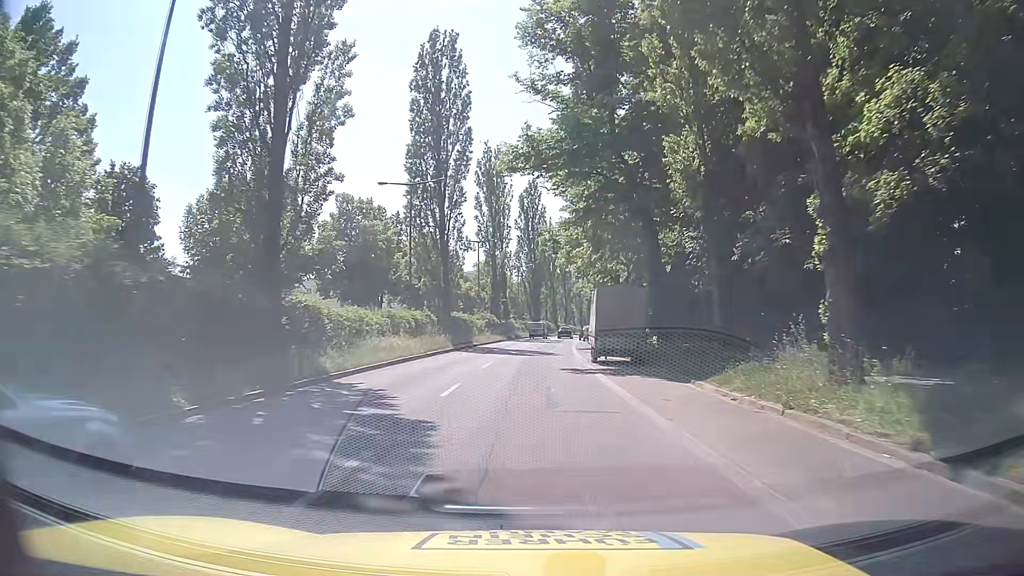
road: secondary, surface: asphalt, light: Day
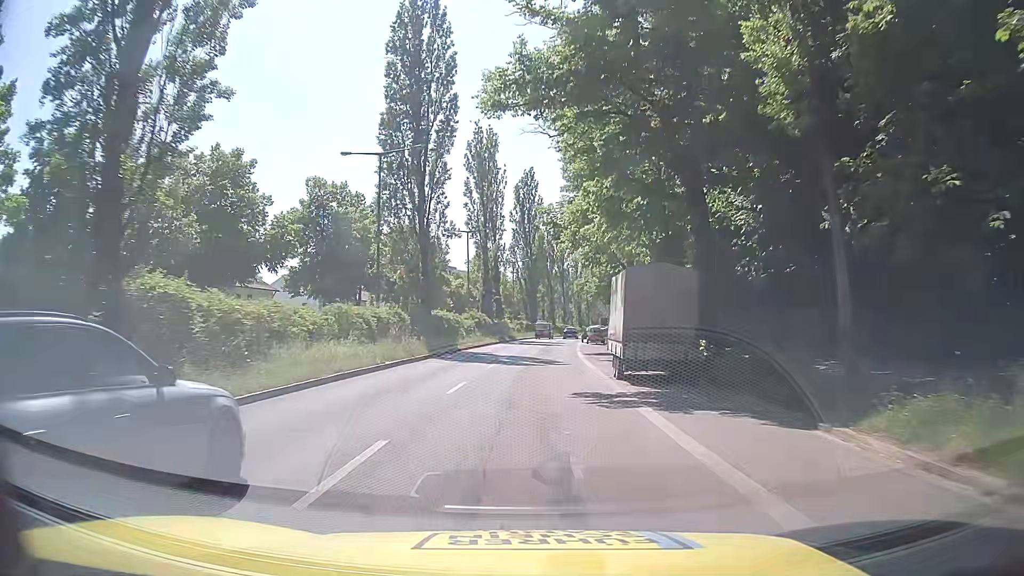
(0.0, +8.2) m; 0°
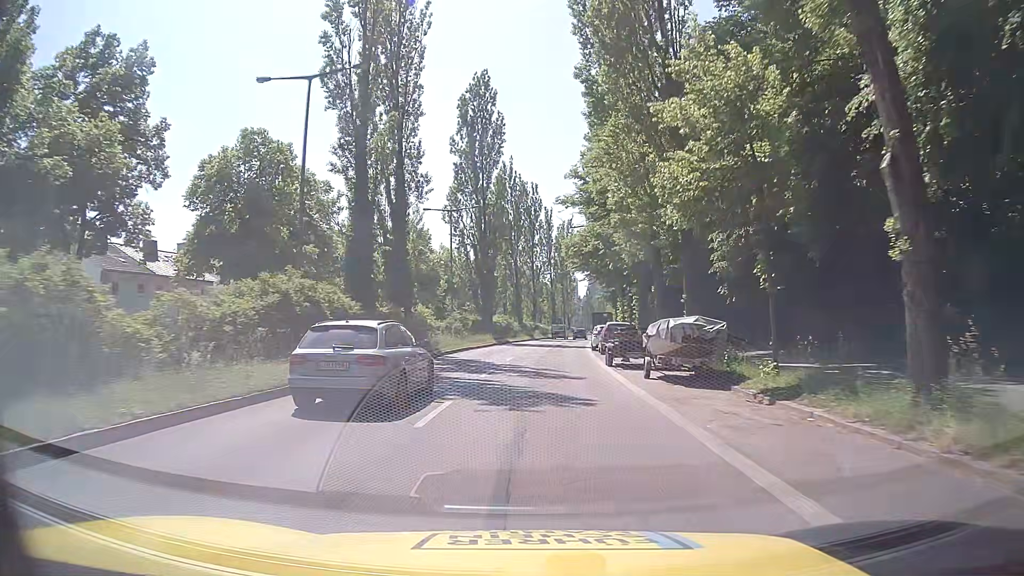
(+1.0, +41.2) m; +3°
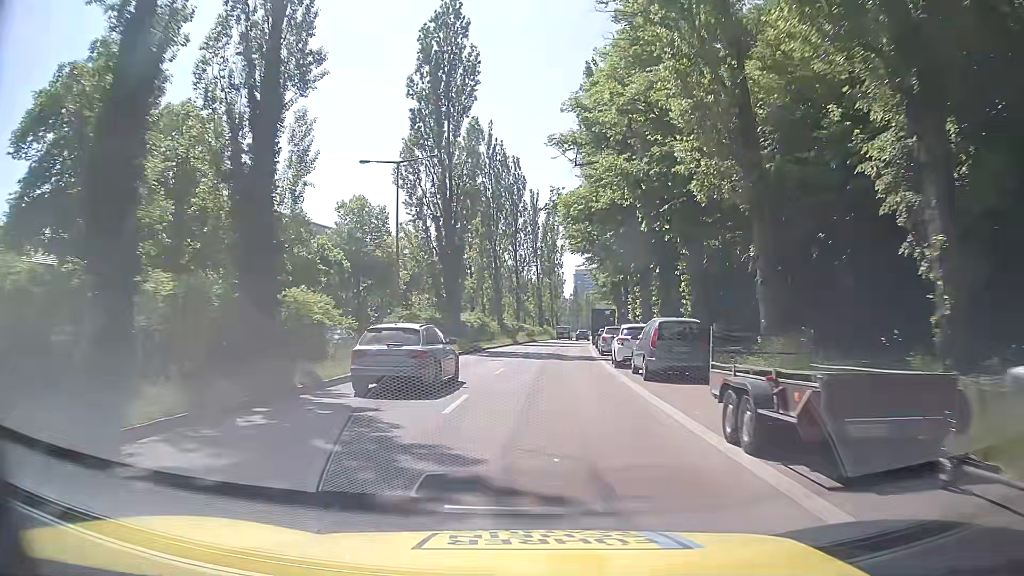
(+0.3, +16.3) m; +1°
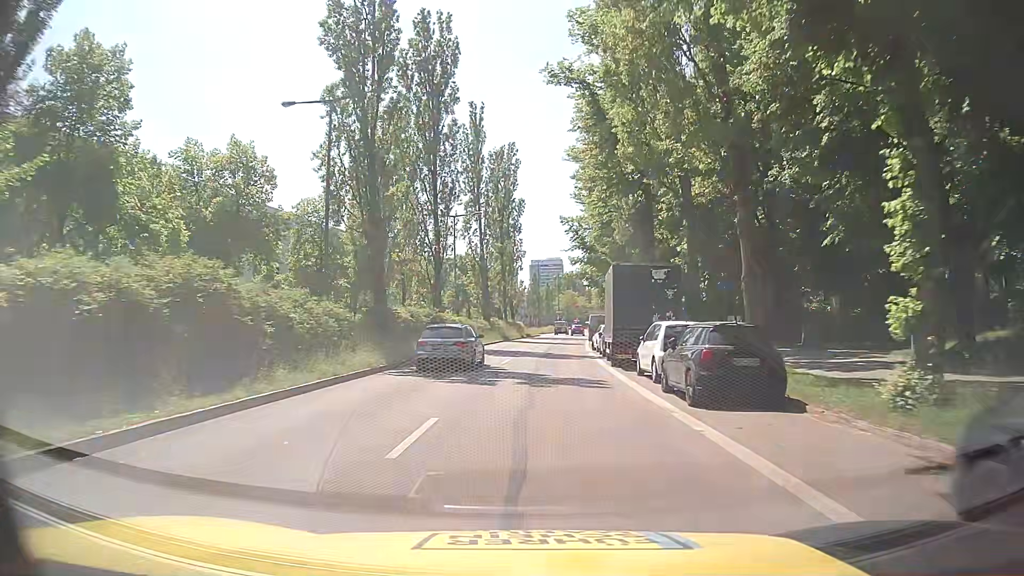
(+2.1, +39.8) m; +4°
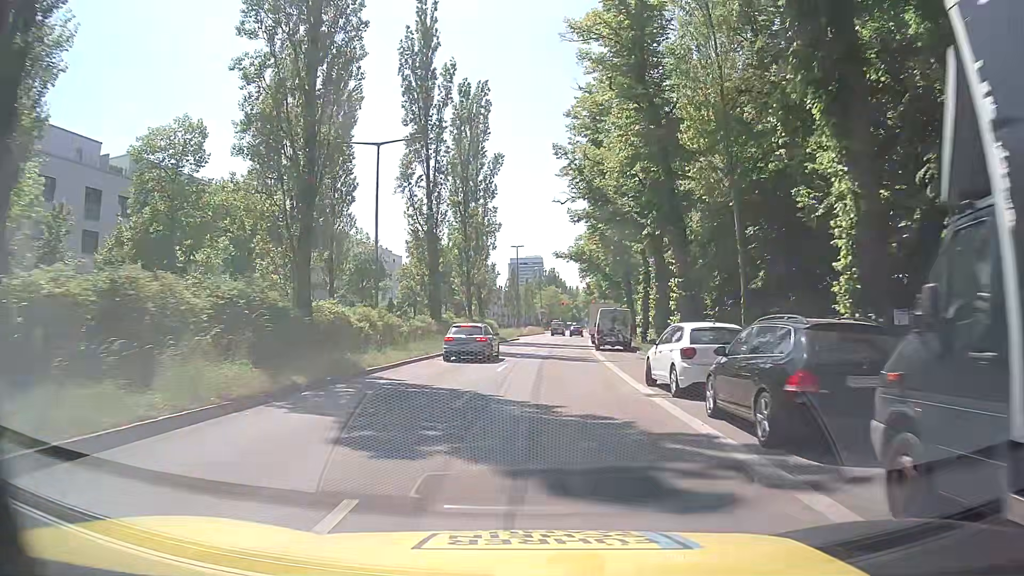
(+0.6, +22.6) m; +2°
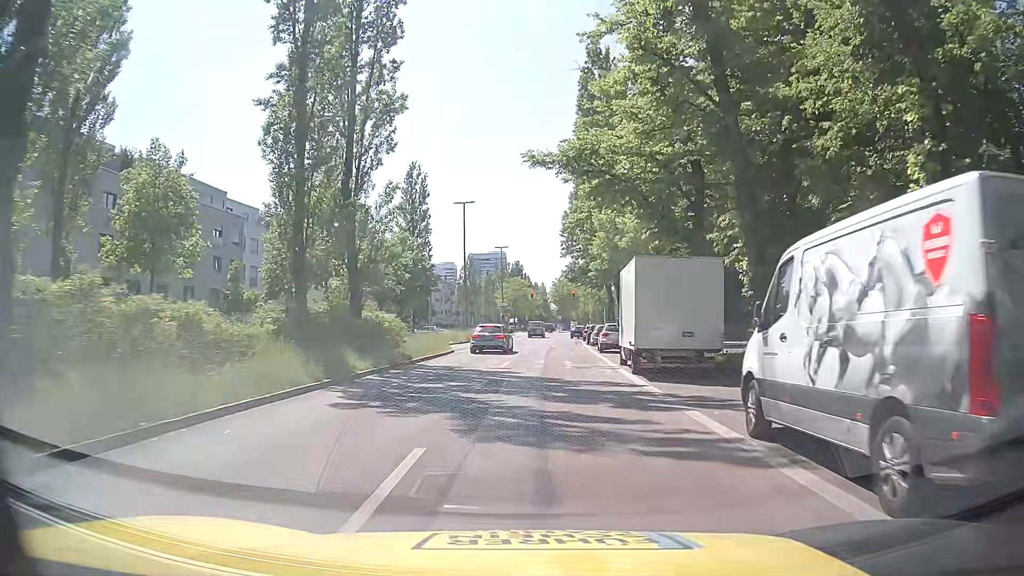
(+0.9, +33.8) m; +3°
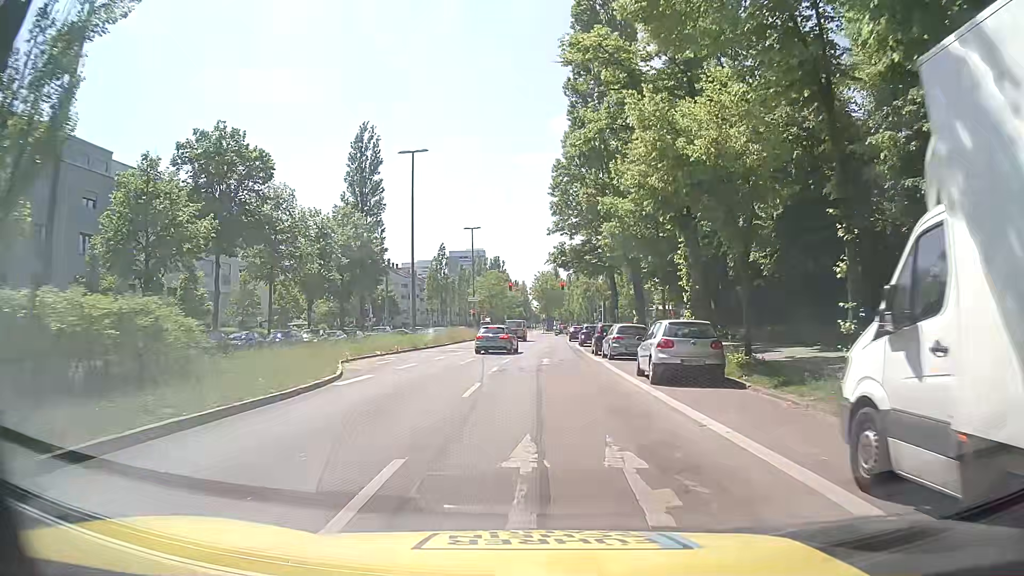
(+0.2, +18.5) m; +1°
